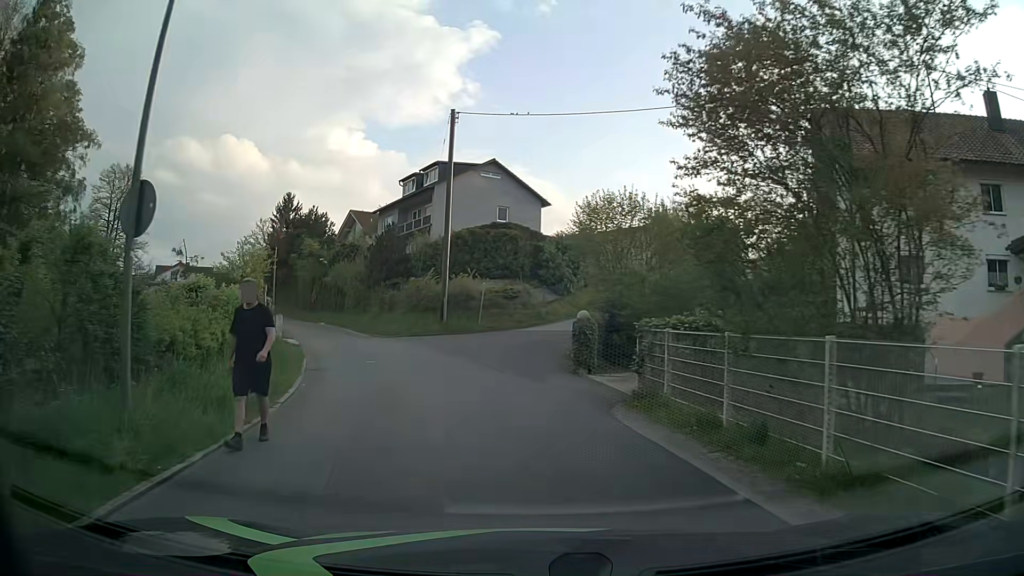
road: residential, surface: asphalt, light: Day
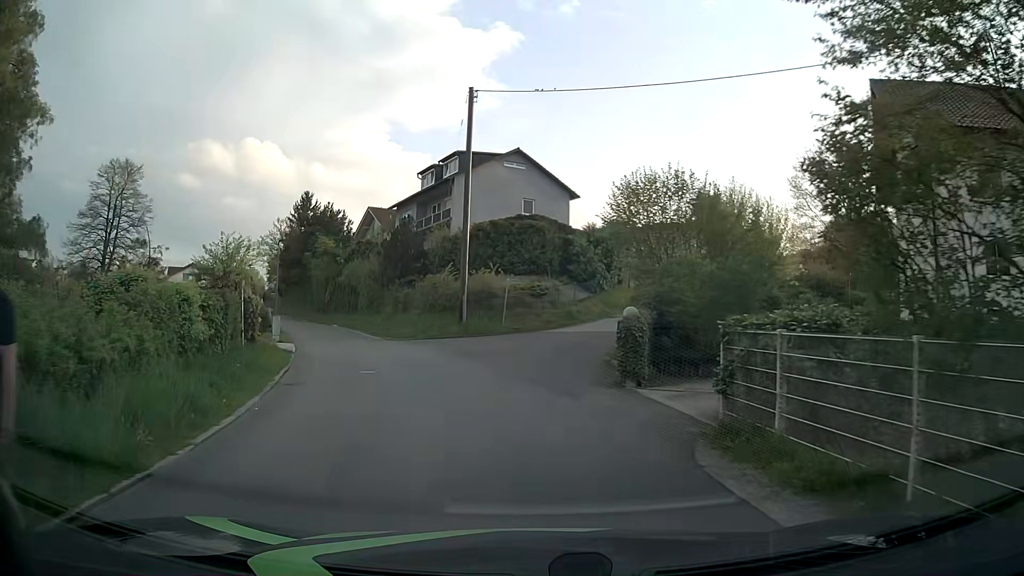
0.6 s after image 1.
(-0.1, +3.8) m; -3°
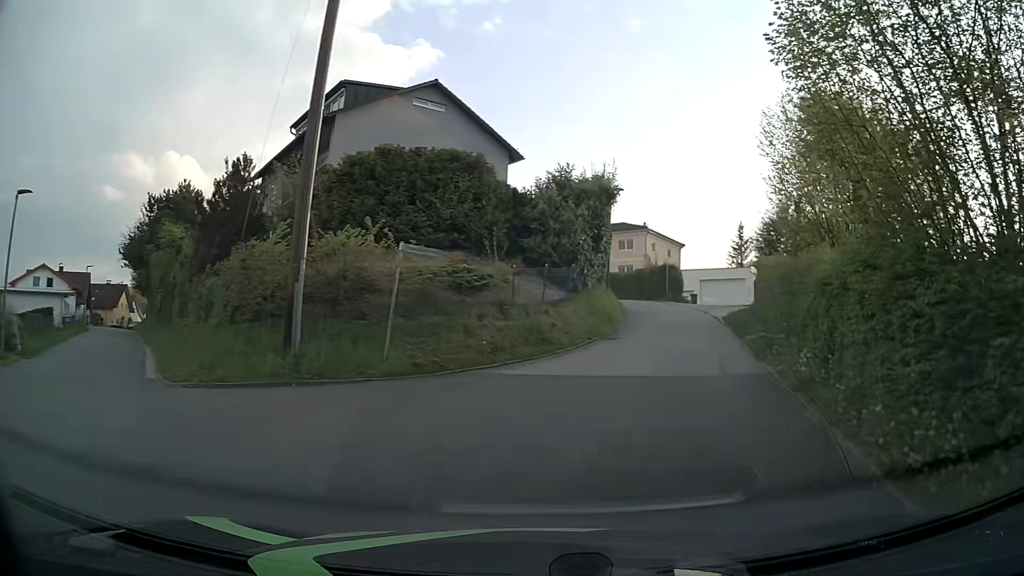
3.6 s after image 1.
(-0.5, +18.3) m; +6°
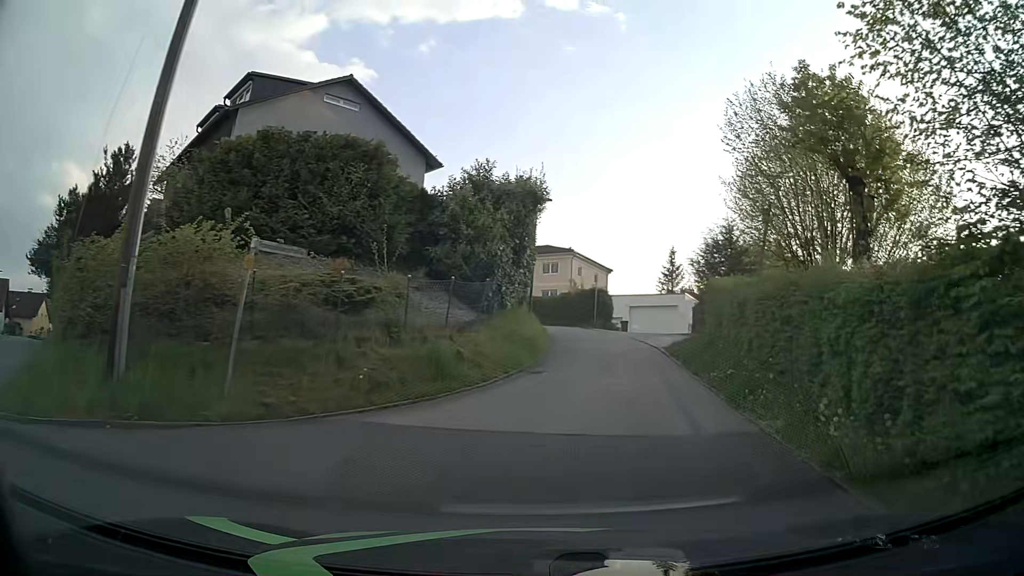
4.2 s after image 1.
(+0.3, +3.6) m; +8°
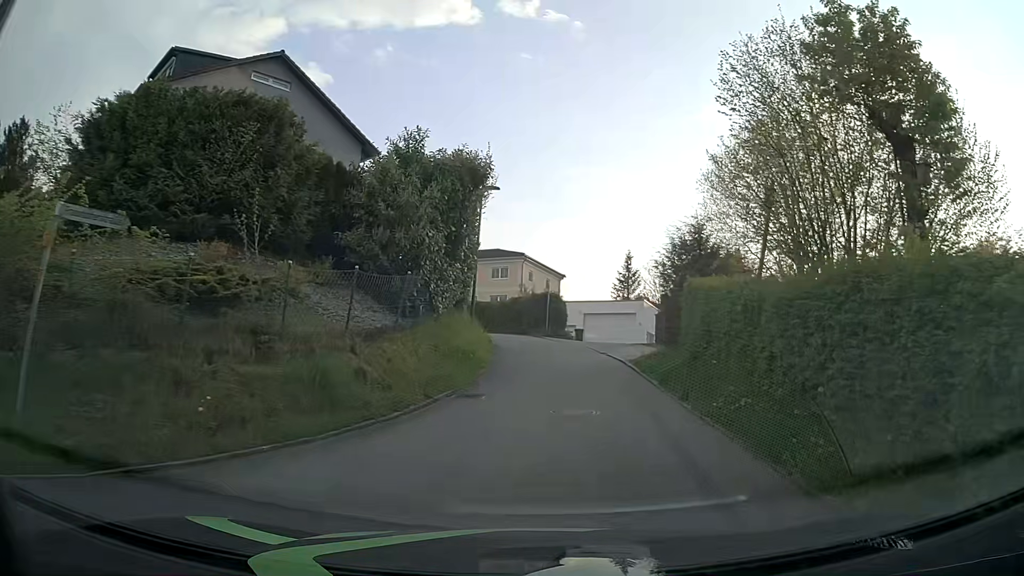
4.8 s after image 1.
(+0.1, +3.5) m; +4°
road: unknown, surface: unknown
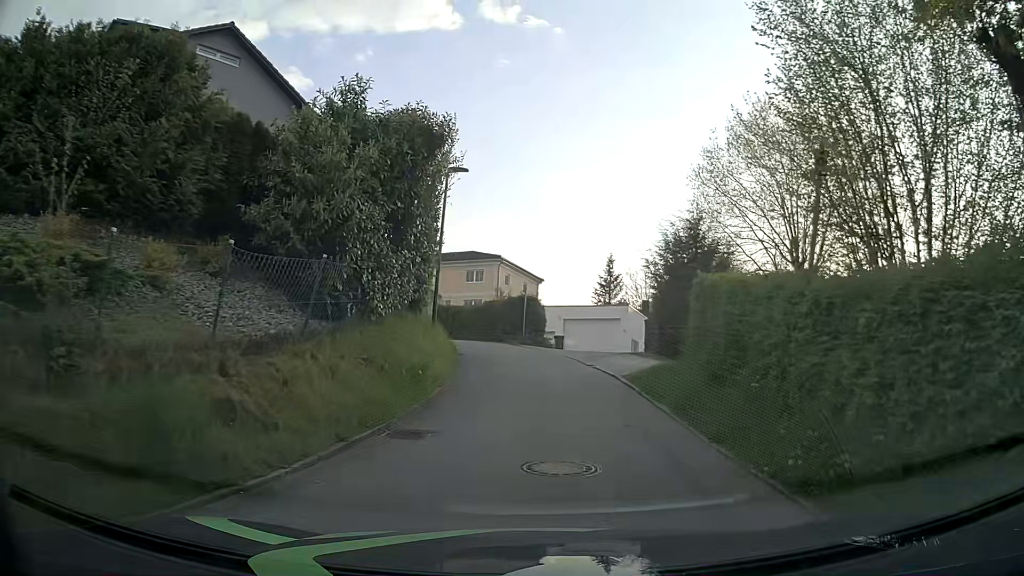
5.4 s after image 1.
(+0.1, +3.4) m; +3°
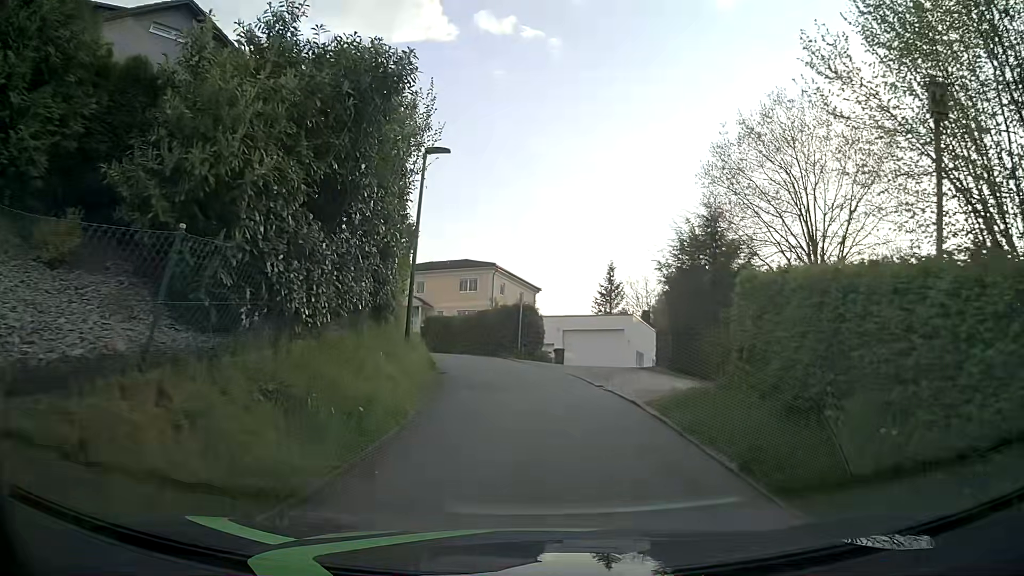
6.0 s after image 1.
(0.0, +3.4) m; +1°
